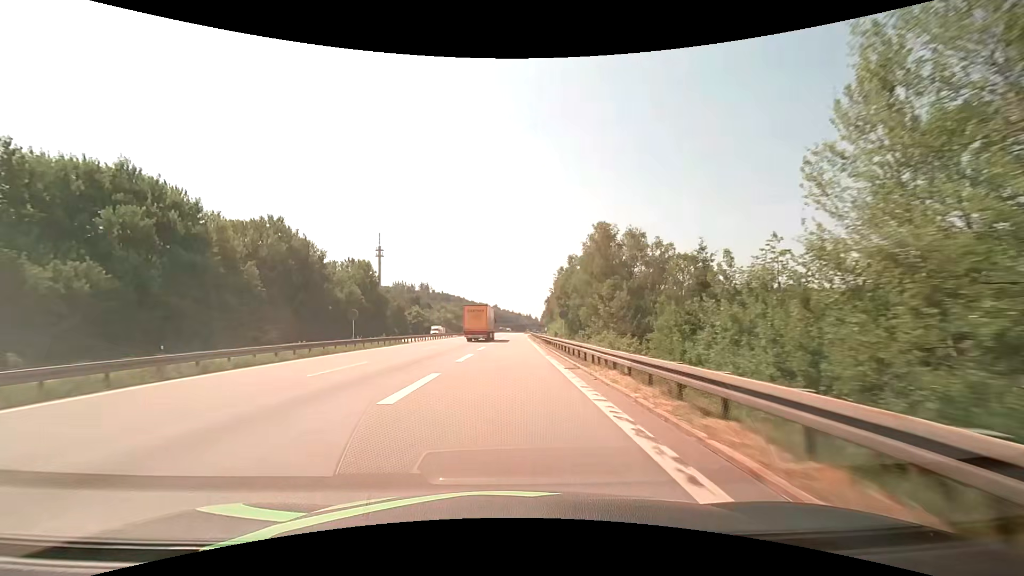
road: motorway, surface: asphalt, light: Day
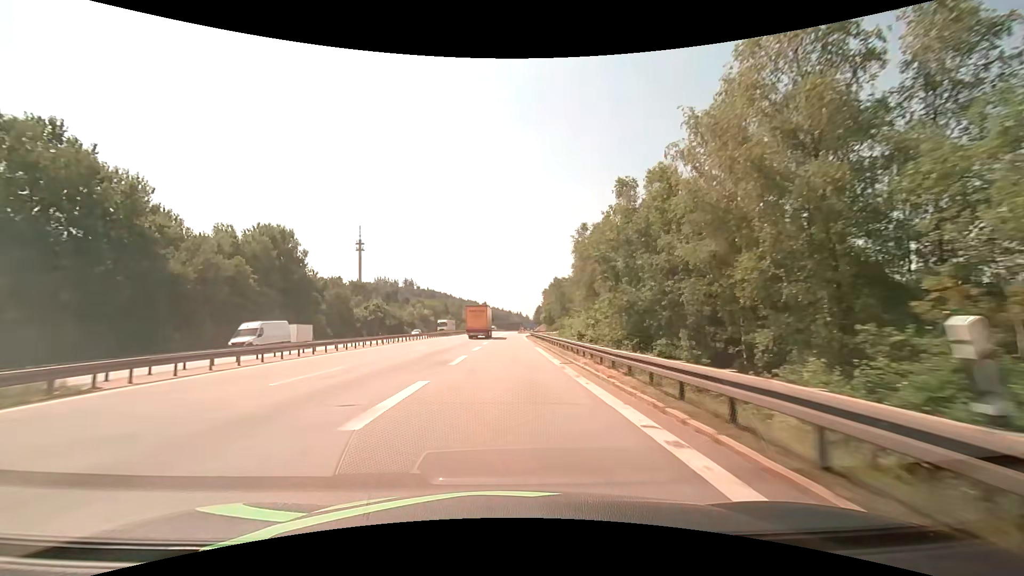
(+0.3, +38.2) m; +1°
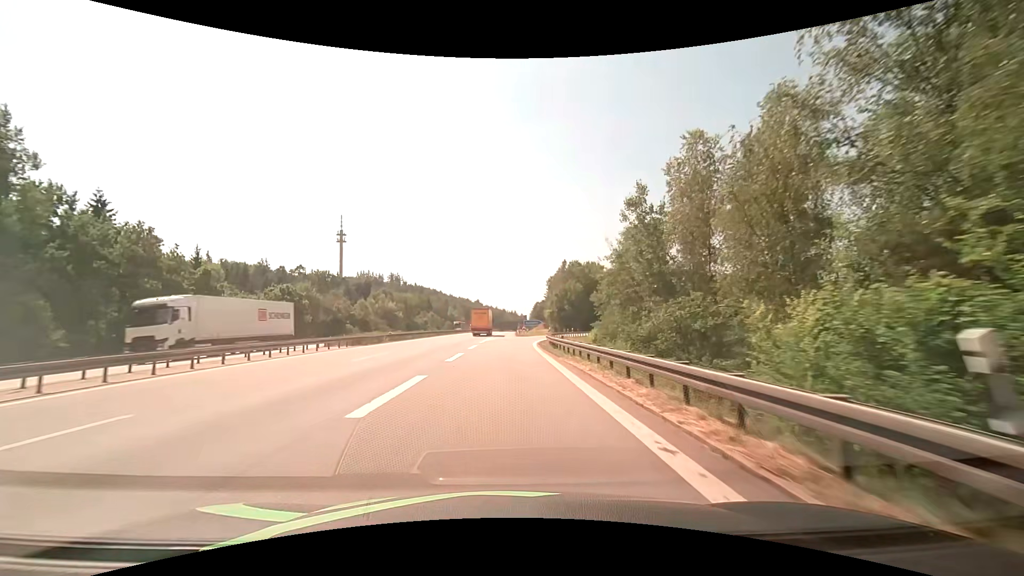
(+0.3, +46.3) m; +1°
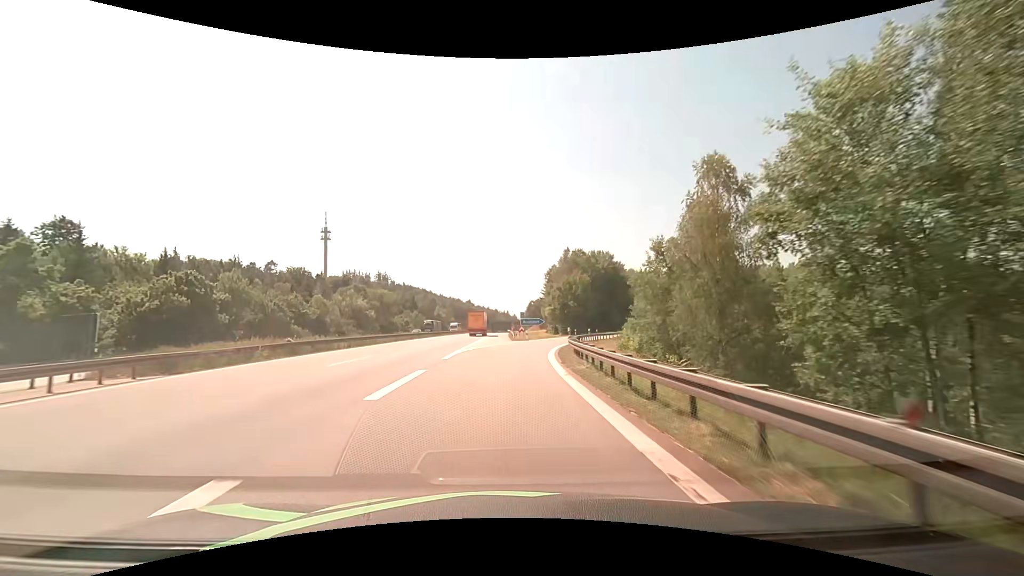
(+0.1, +21.0) m; +1°
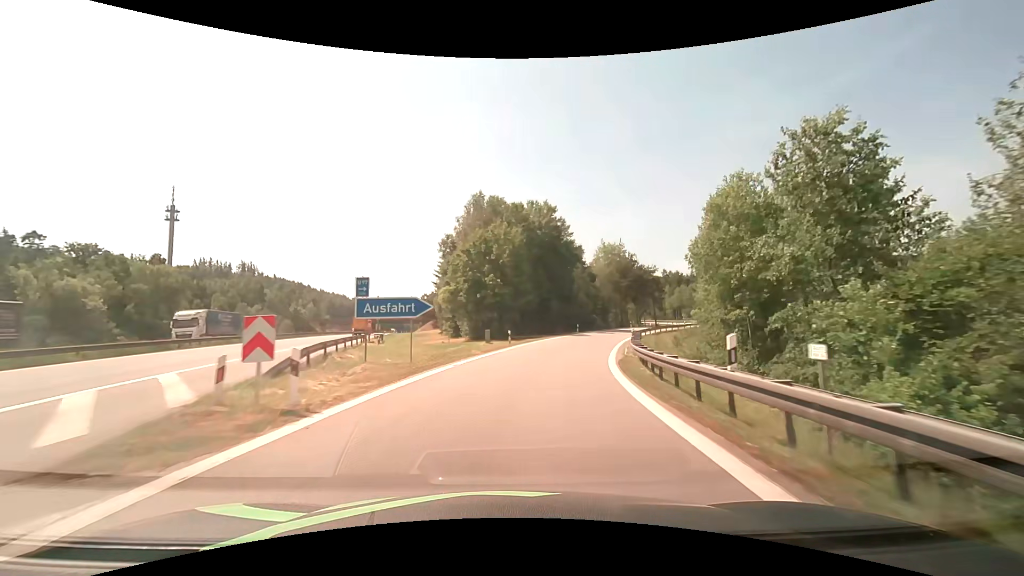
(+3.7, +47.1) m; +12°
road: motorway_link
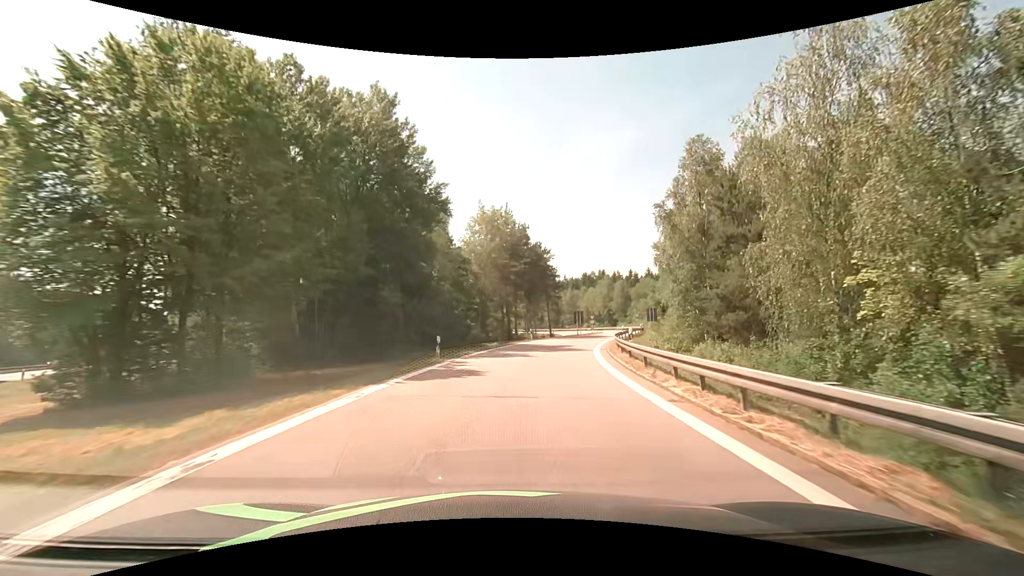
(+4.8, +34.9) m; +16°
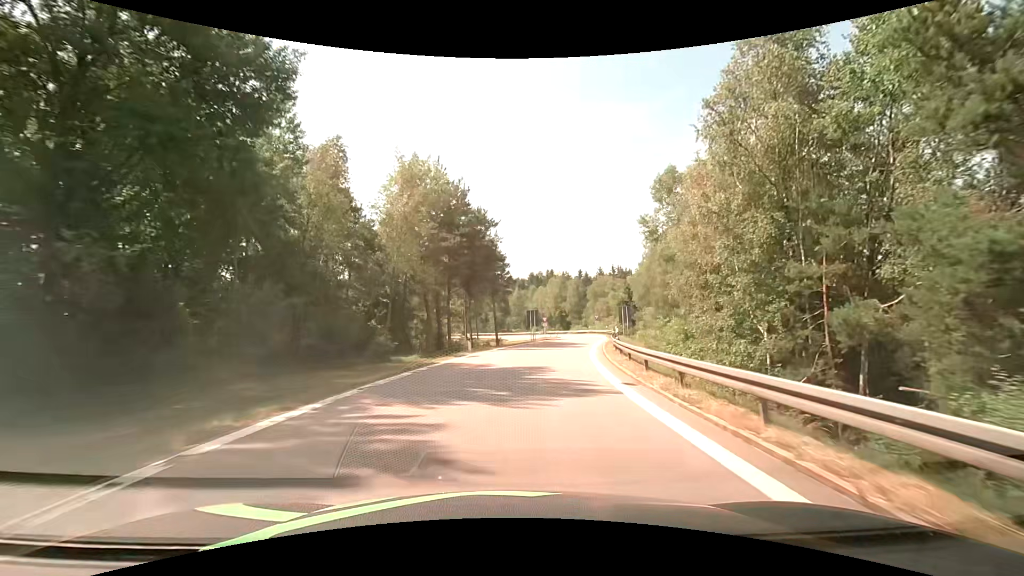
(+1.0, +17.4) m; +6°
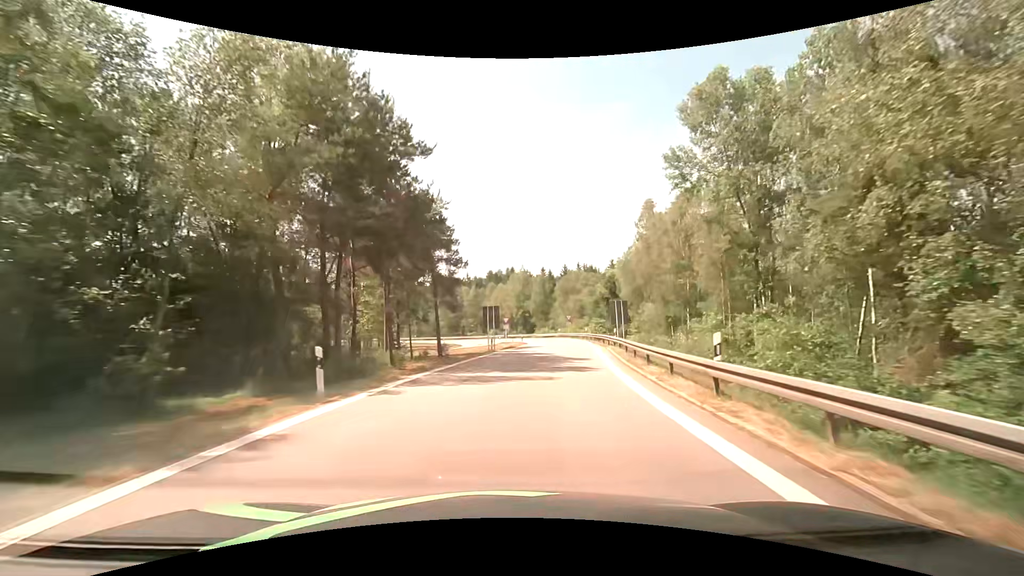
(+0.9, +17.4) m; +5°
(0, +10) (+1, +20) (+2, +30) (+4, +40) (+5, +50) (+6, +60) (+6, +70) (+5, +80) (+3, +89) (-1, +99) m
